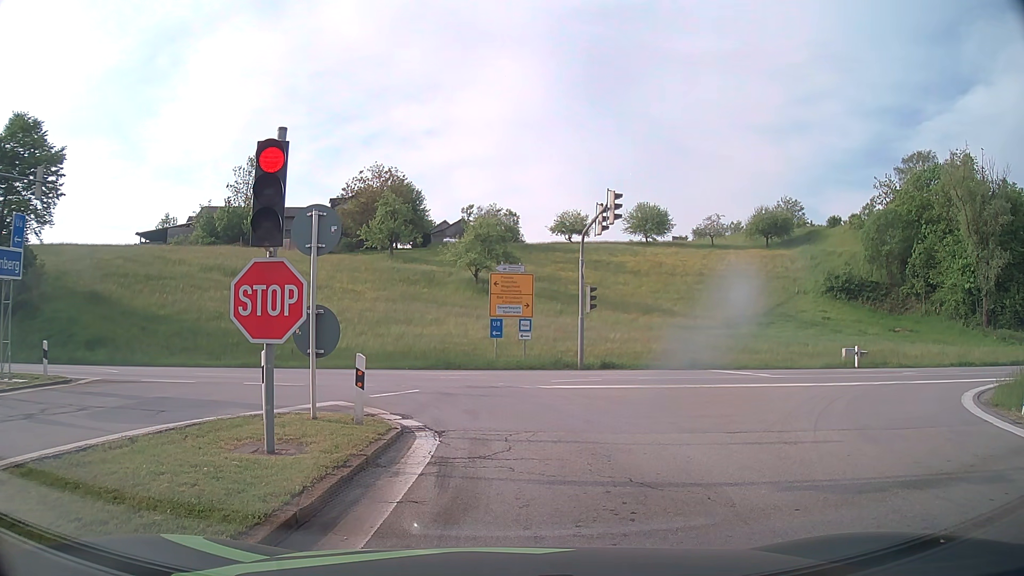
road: motorway_link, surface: asphalt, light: Day
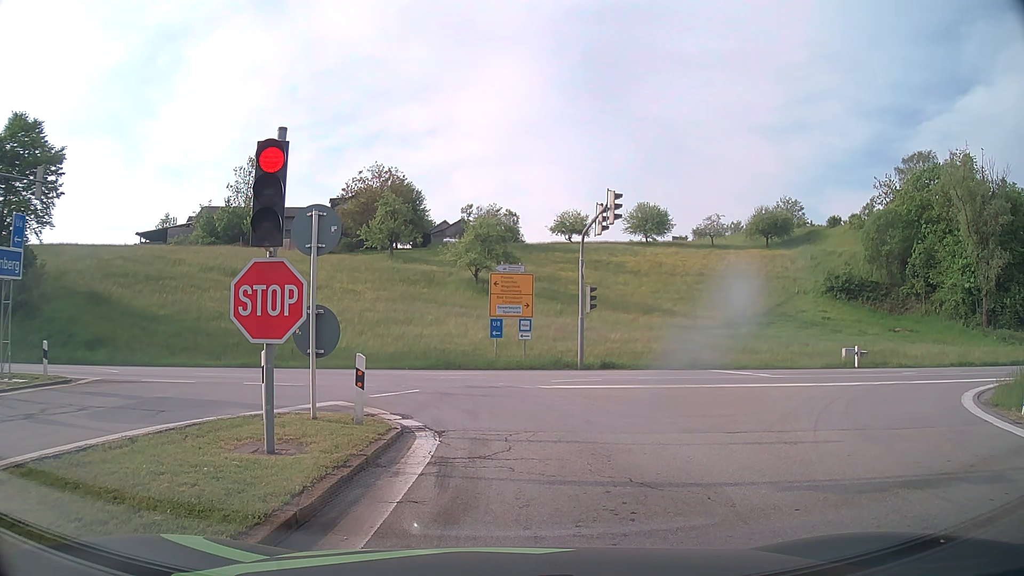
(0.0, 0.0) m; 0°
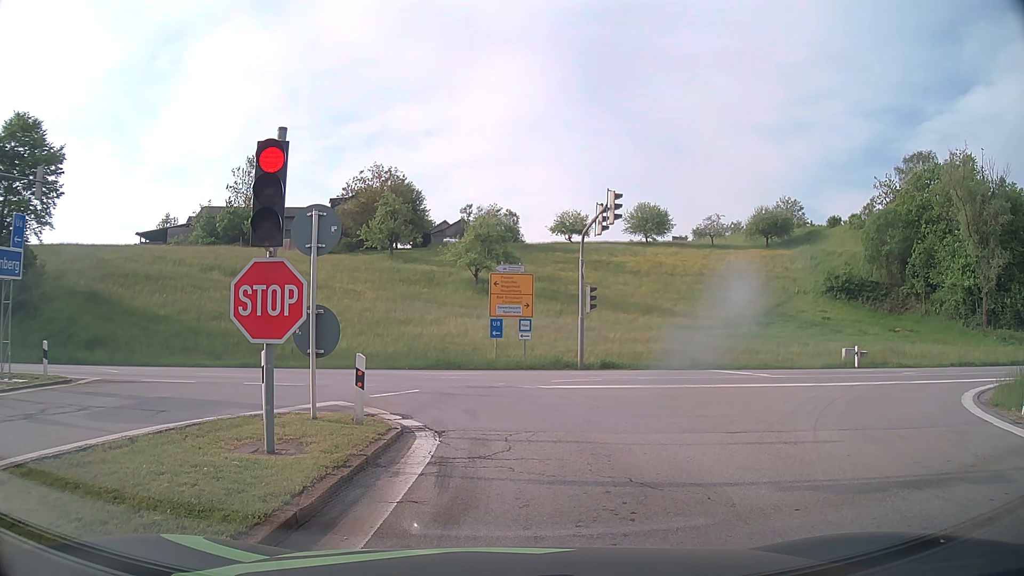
(0.0, 0.0) m; 0°
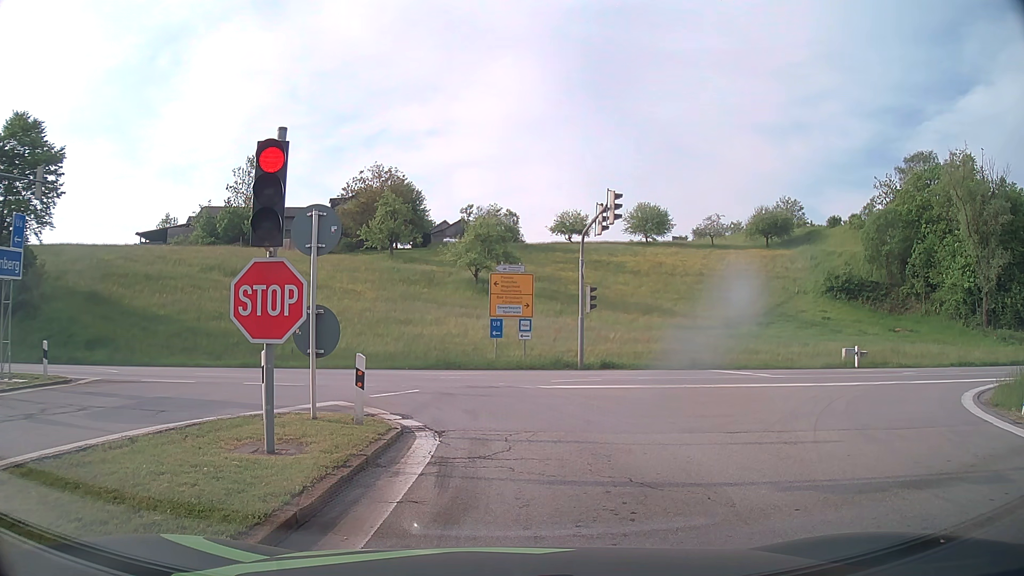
(0.0, 0.0) m; 0°
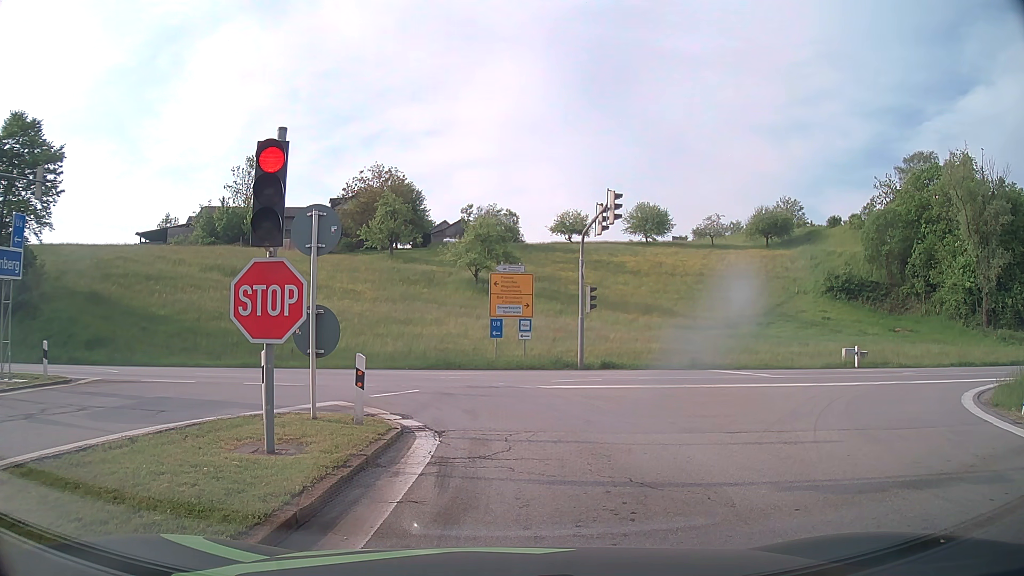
(0.0, 0.0) m; 0°
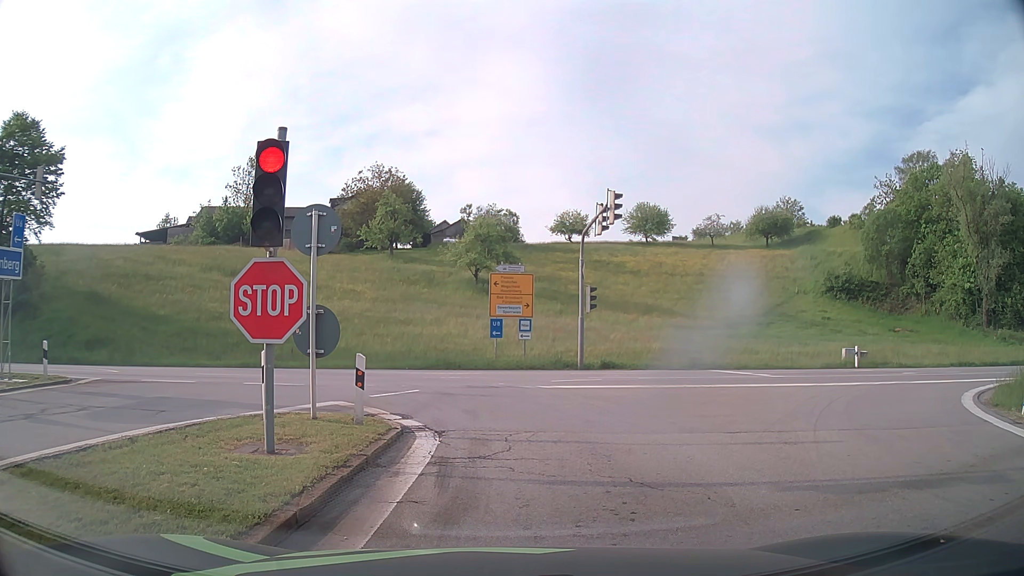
(0.0, 0.0) m; 0°
(0, +10) (-4, +19) (-13, +24) (-22, +26) (-32, +26) (-42, +26) (-52, +26) (-62, +26) (-72, +26) (-82, +26) m
